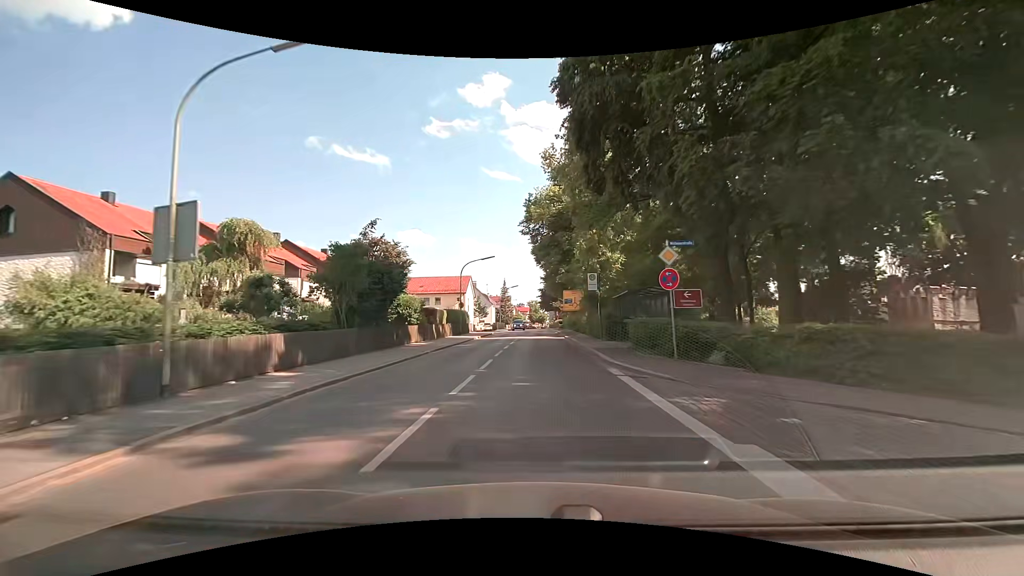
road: secondary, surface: asphalt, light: Day
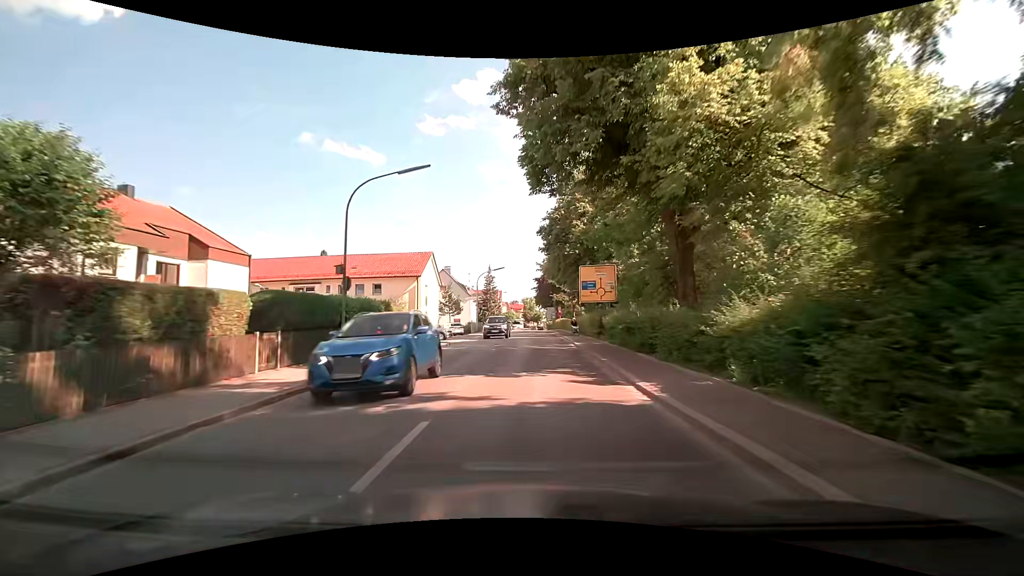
(0.0, +28.0) m; +1°
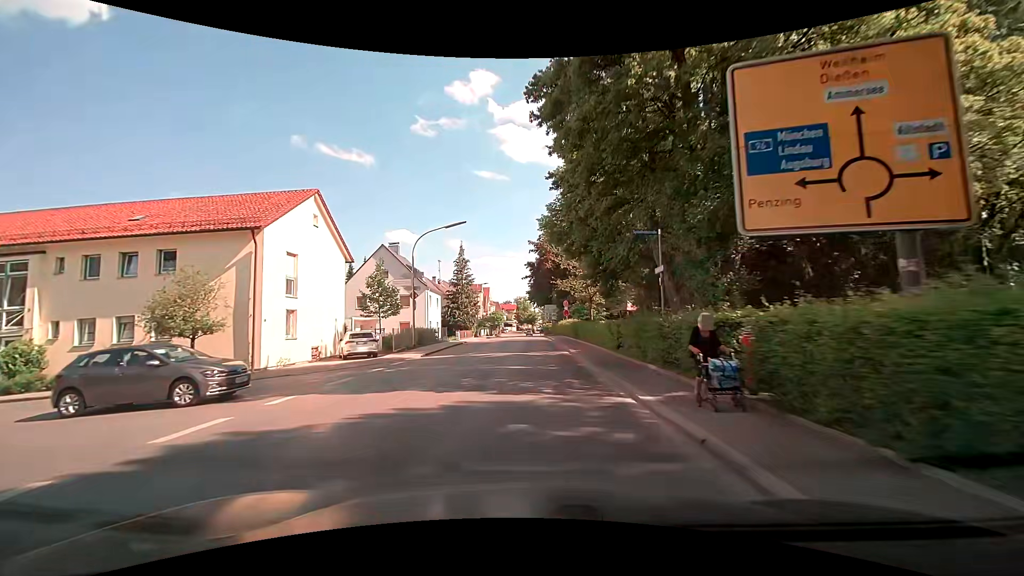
(+0.1, +27.9) m; 0°
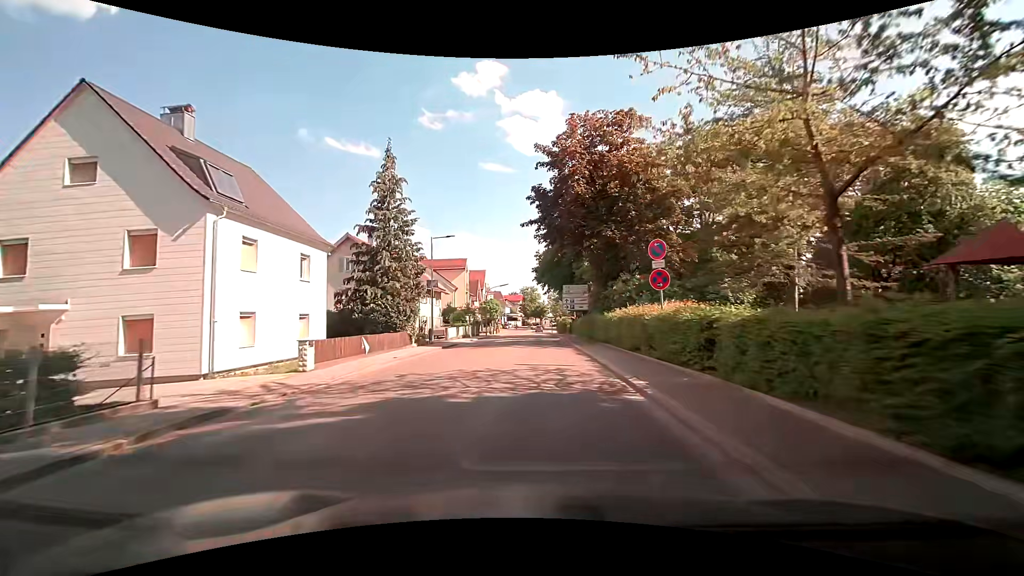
(-0.1, +33.8) m; -1°
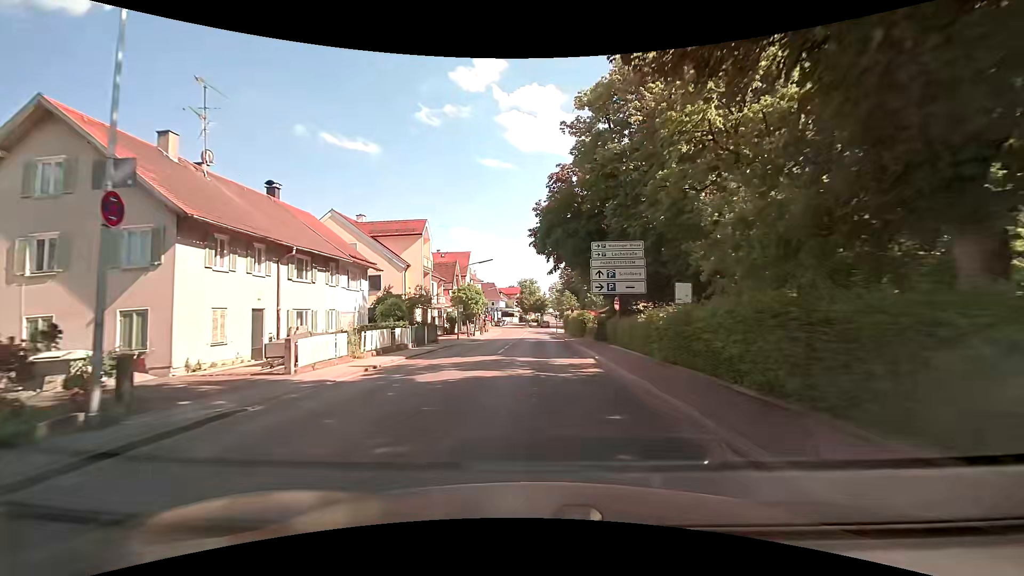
(+0.3, +25.4) m; +1°
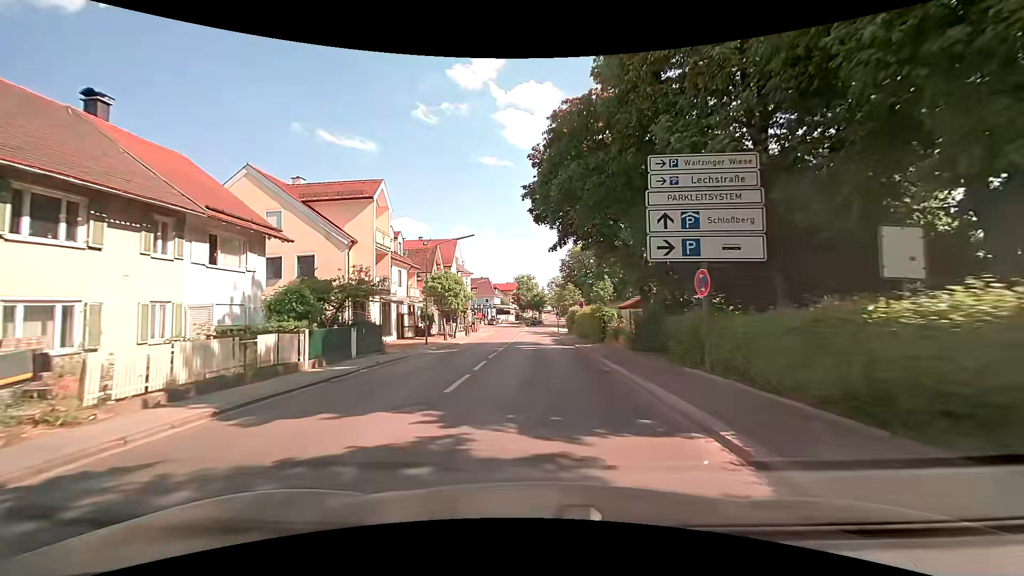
(0.0, +12.2) m; 0°
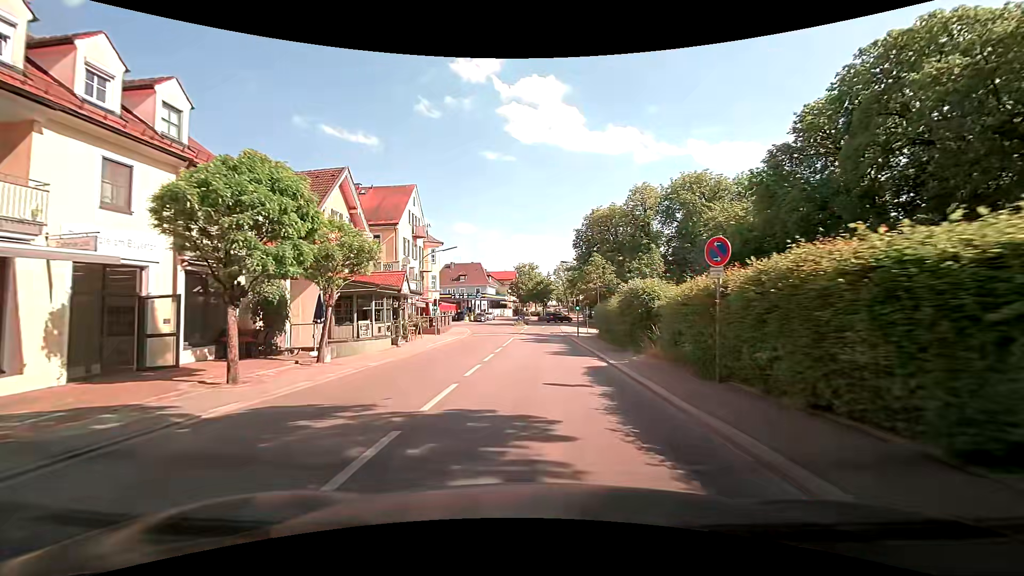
(-0.1, +28.4) m; -1°
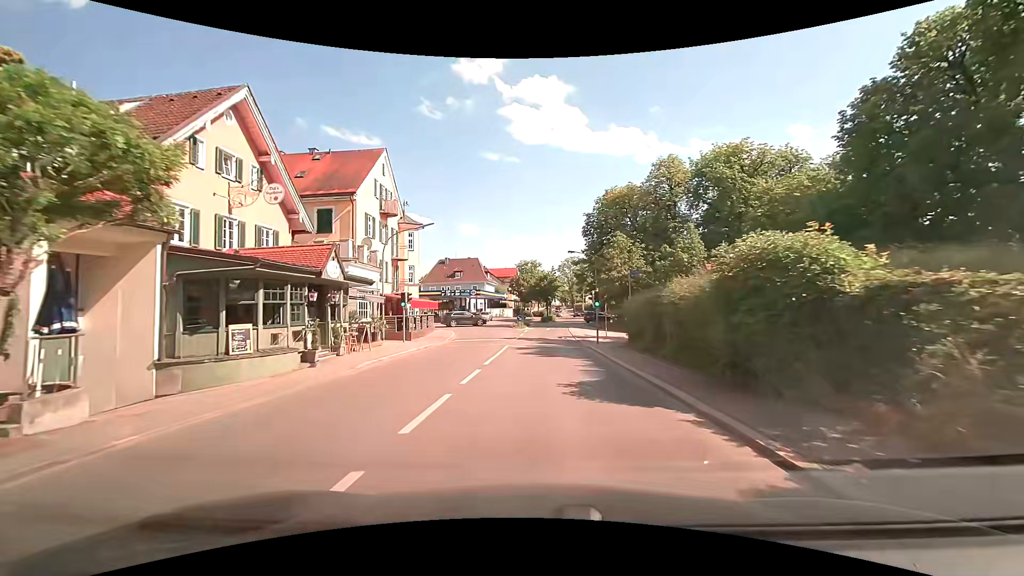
(0.0, +10.5) m; +1°
